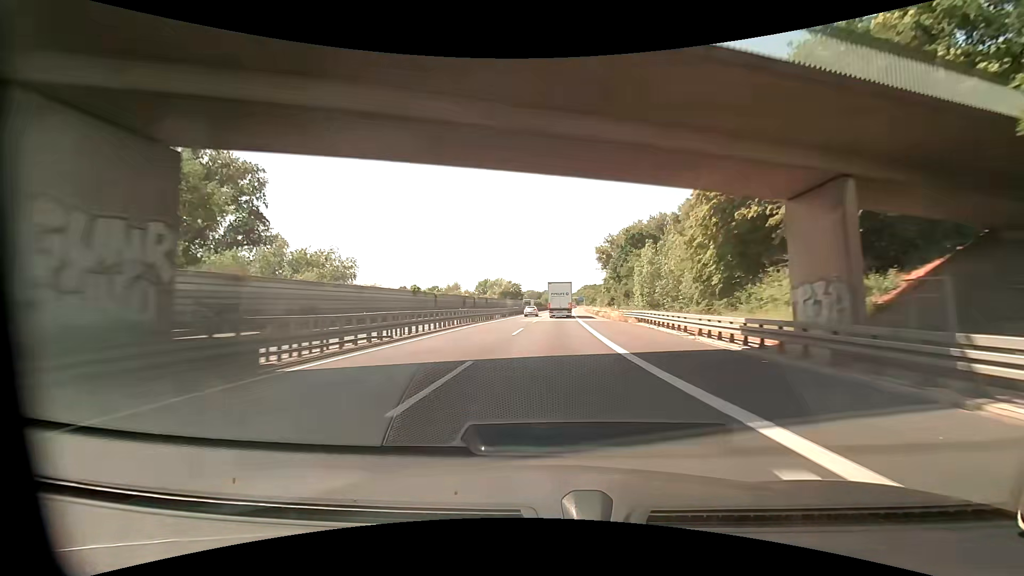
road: motorway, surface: asphalt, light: Day
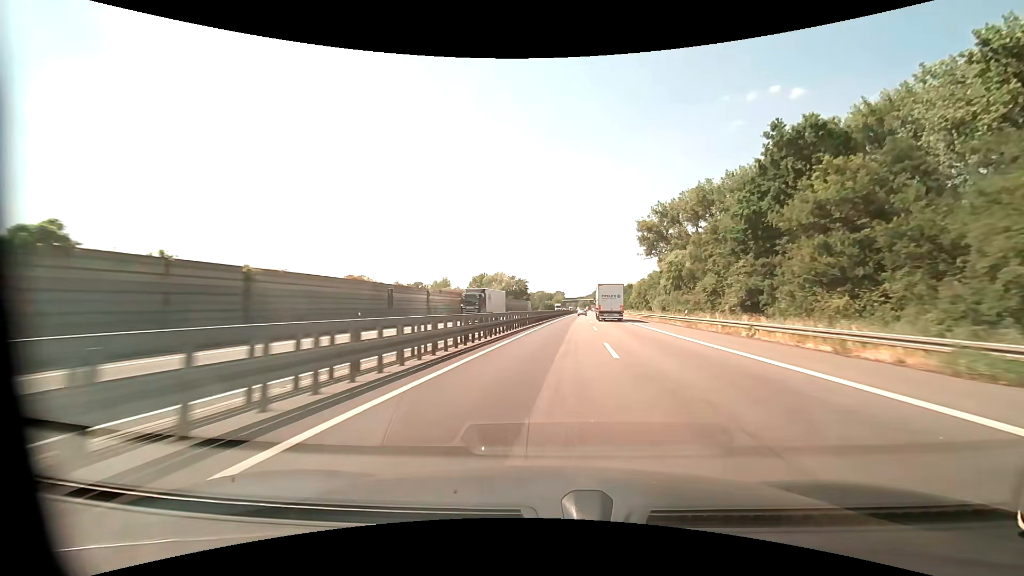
(-1.3, +62.1) m; -2°
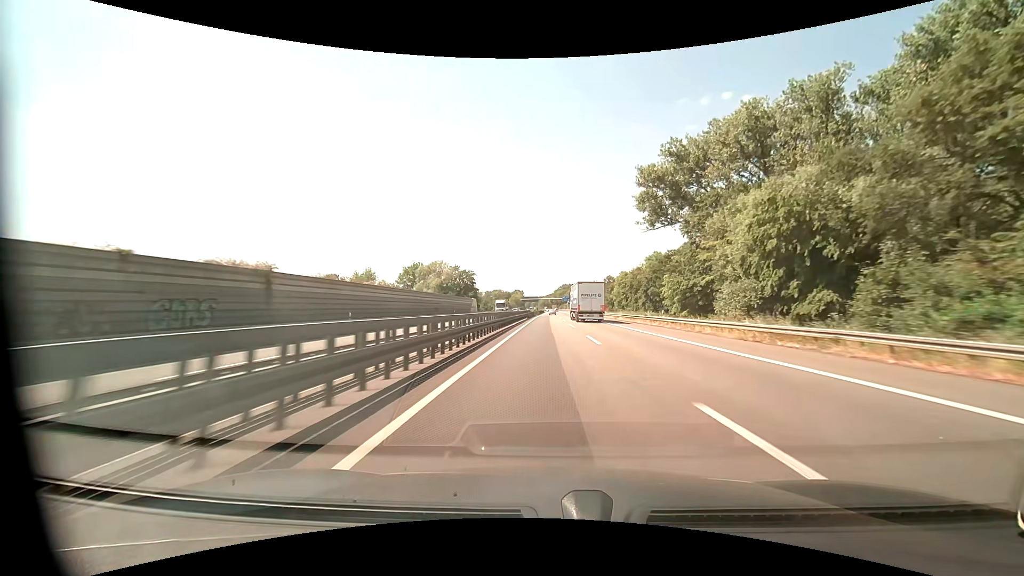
(+2.2, +49.0) m; +5°
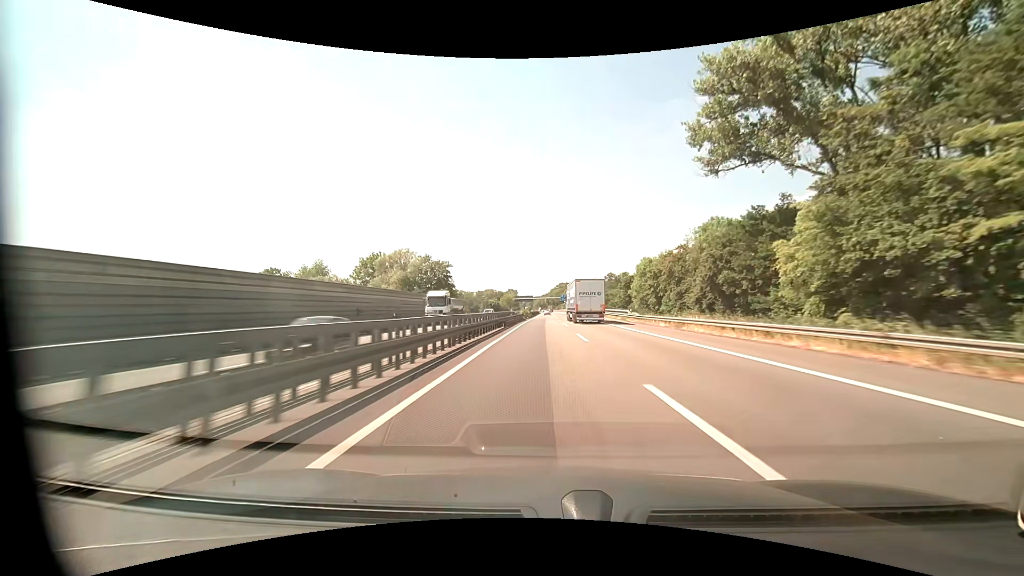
(+0.4, +34.5) m; +1°
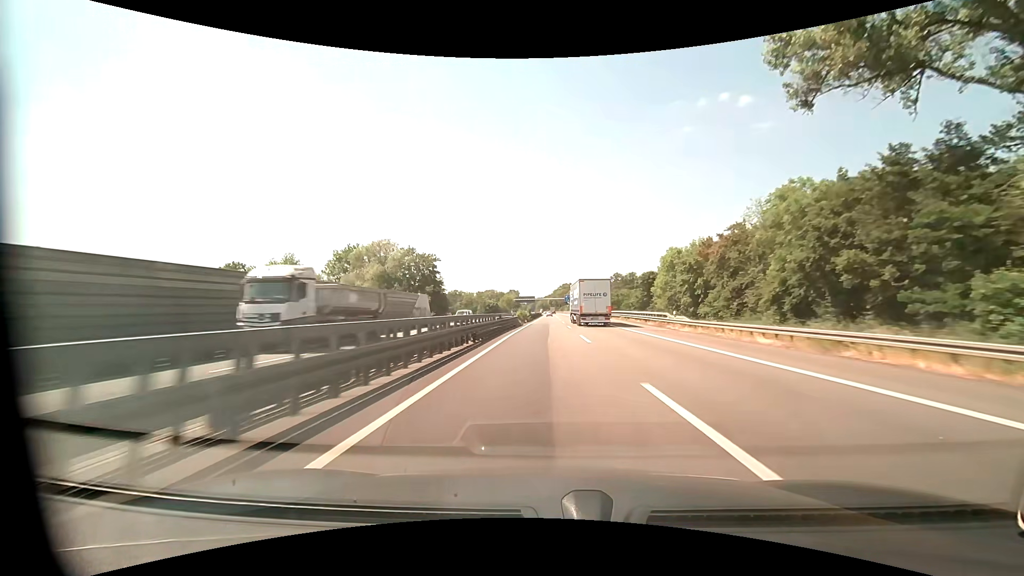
(-0.1, +17.9) m; 0°
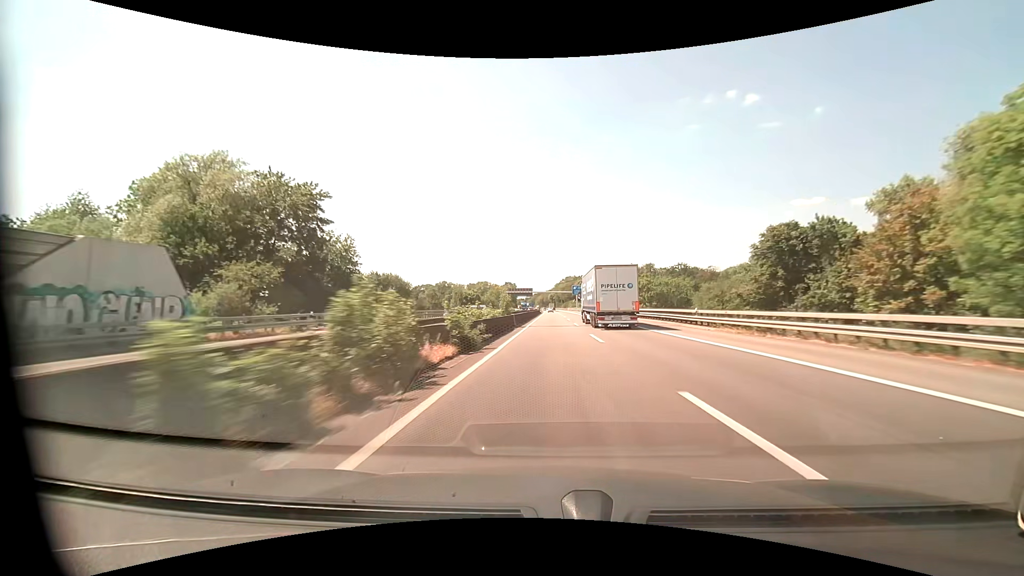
(-0.2, +55.7) m; 0°
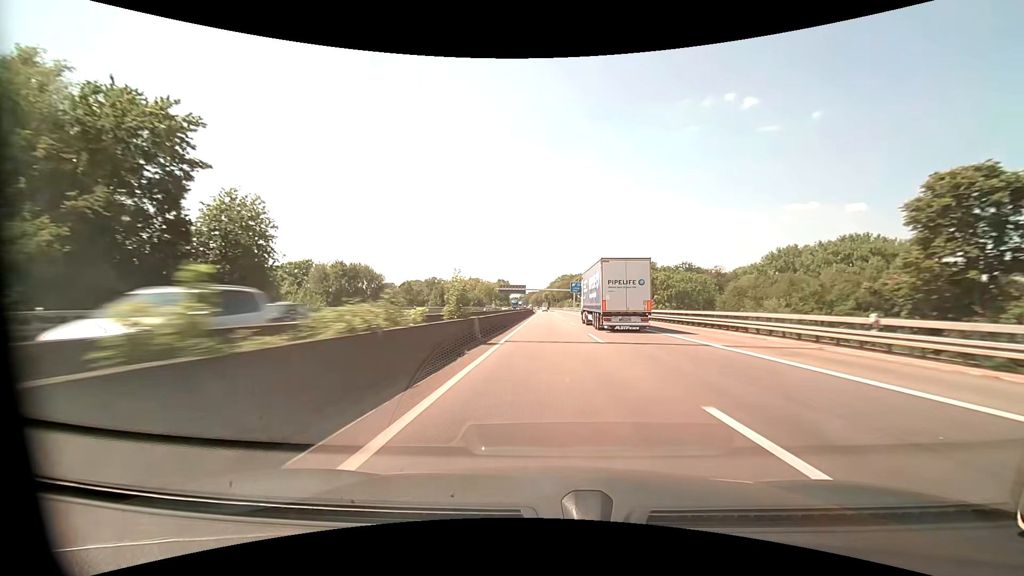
(0.0, +19.2) m; 0°
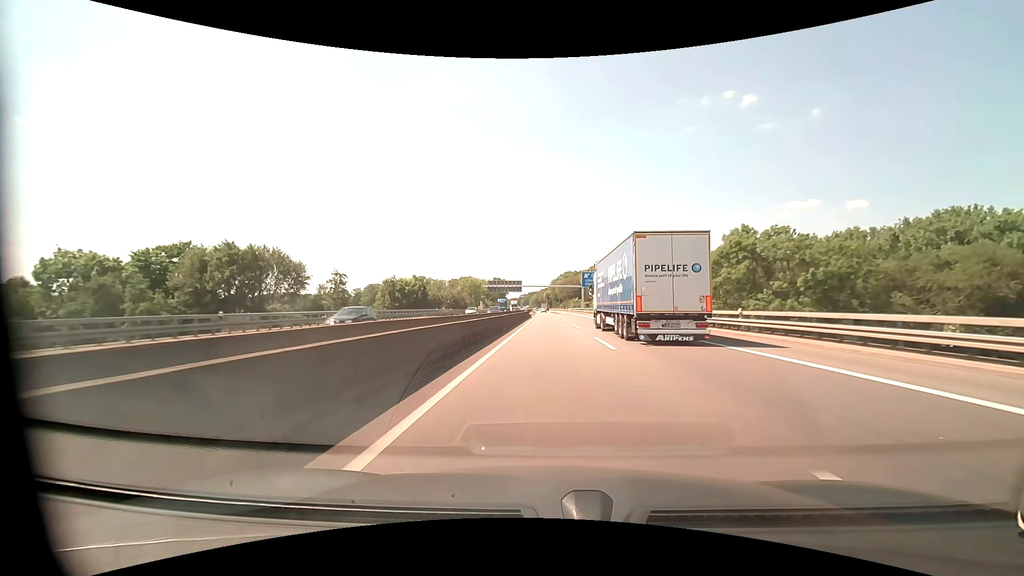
(+0.2, +39.1) m; 0°
(0, +10) (0, +20) (0, +30) (0, +40) (0, +50) (0, +60) (0, +70) (0, +80) (0, +90) (-1, +100) m
